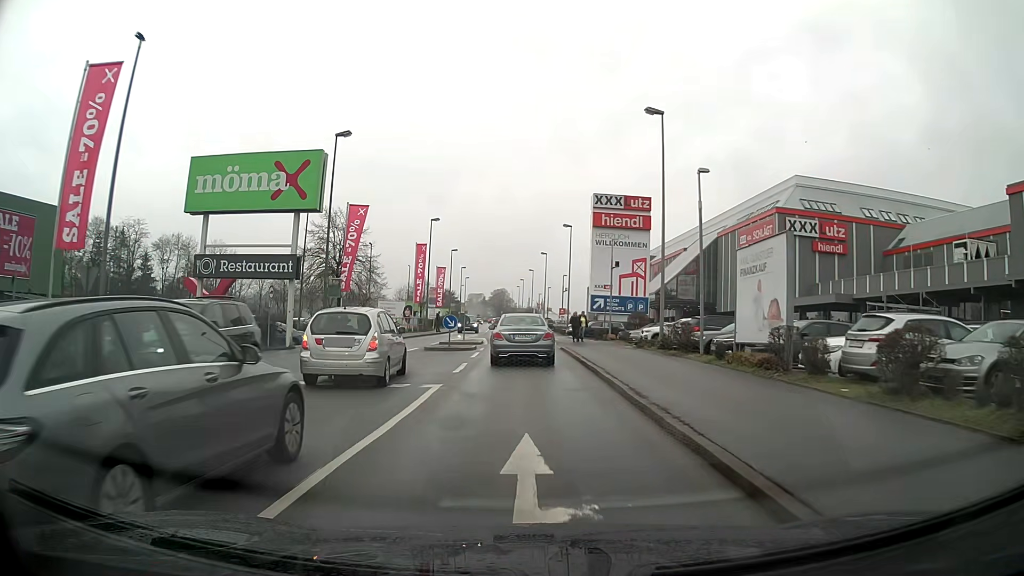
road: tertiary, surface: asphalt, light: Day
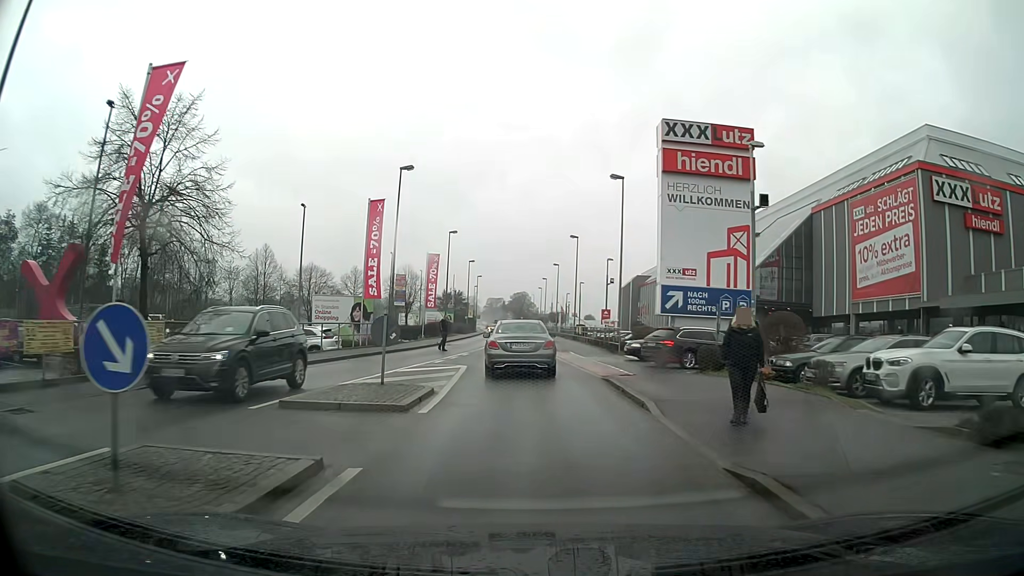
(-0.3, +23.5) m; -2°
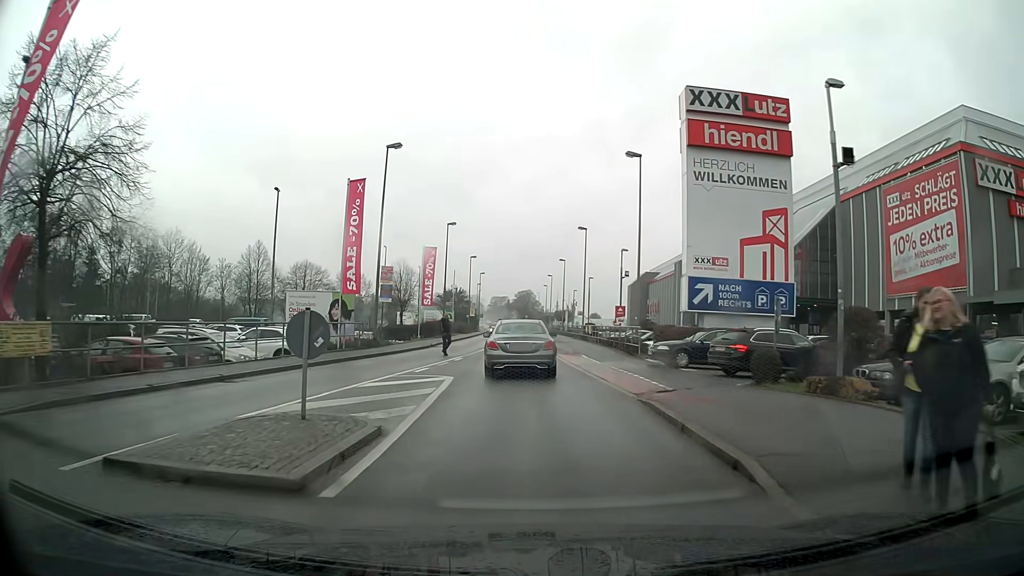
(0.0, +4.9) m; -1°
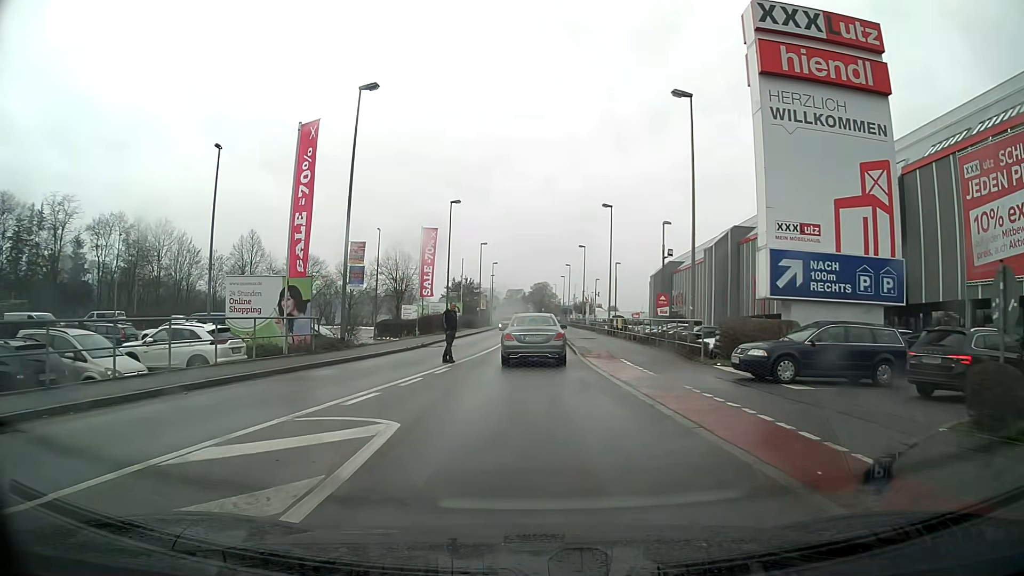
(-0.1, +8.2) m; -1°
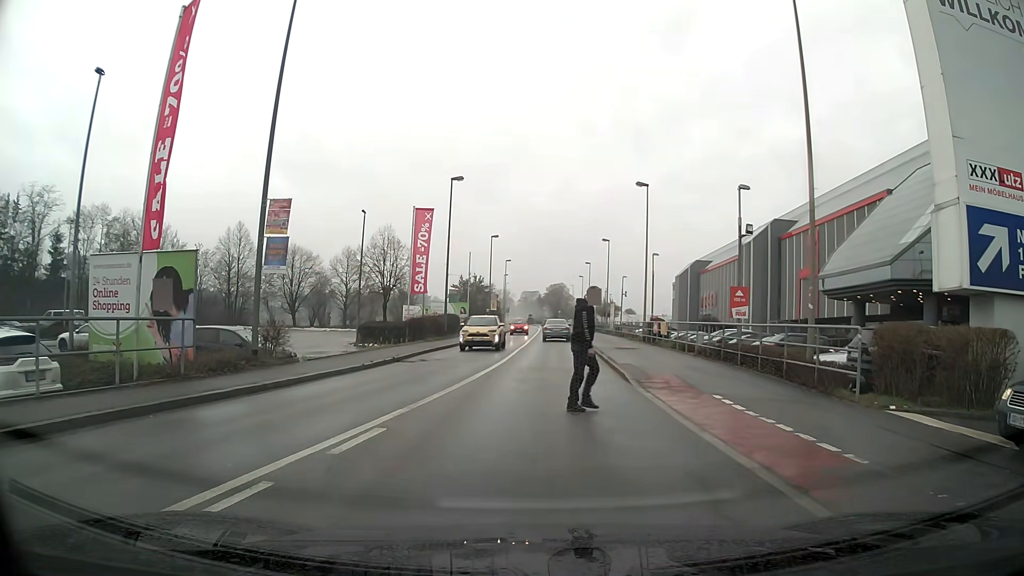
(-0.1, +9.0) m; -2°
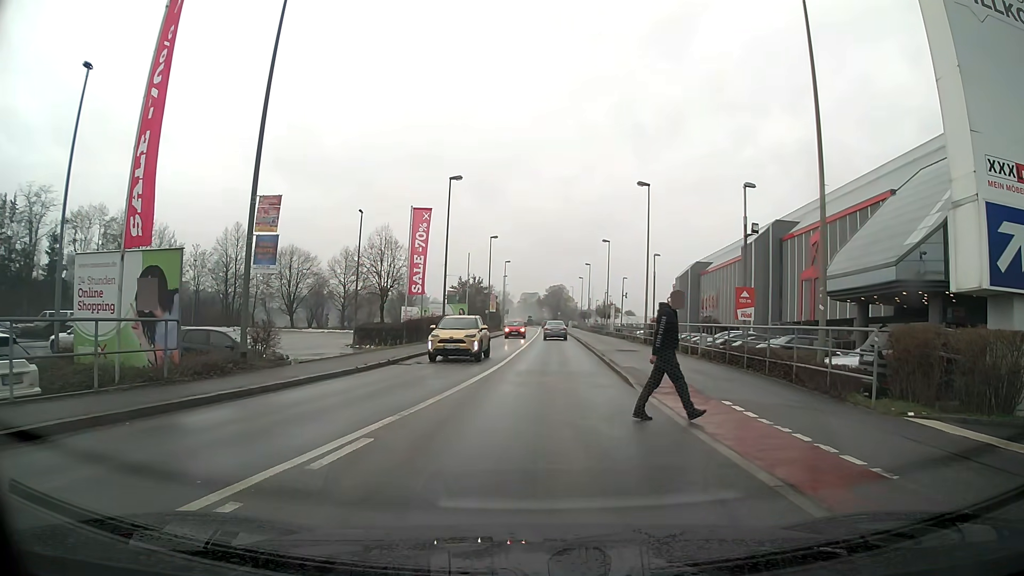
(0.0, +0.6) m; 0°
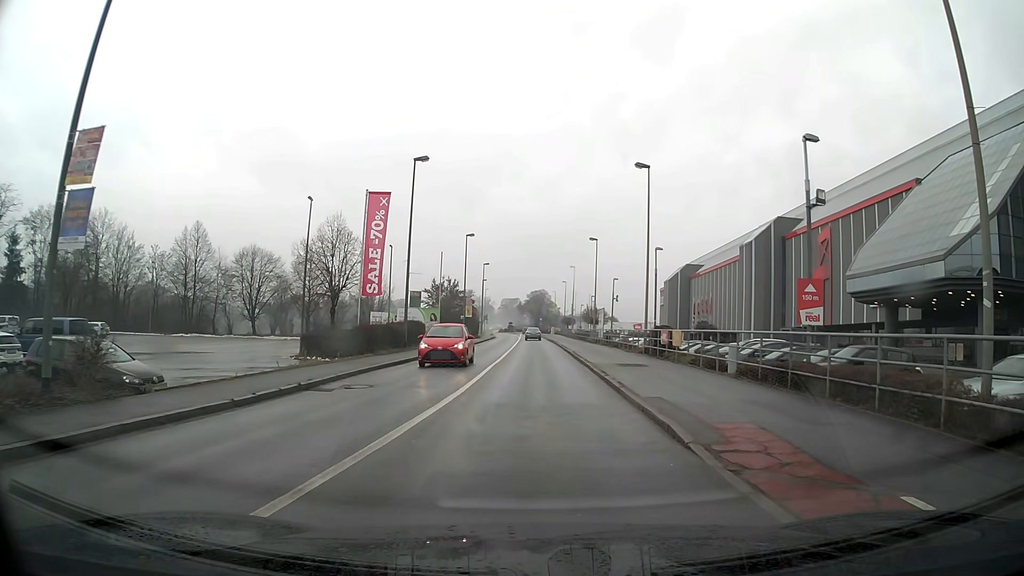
(+0.3, +7.1) m; +4°
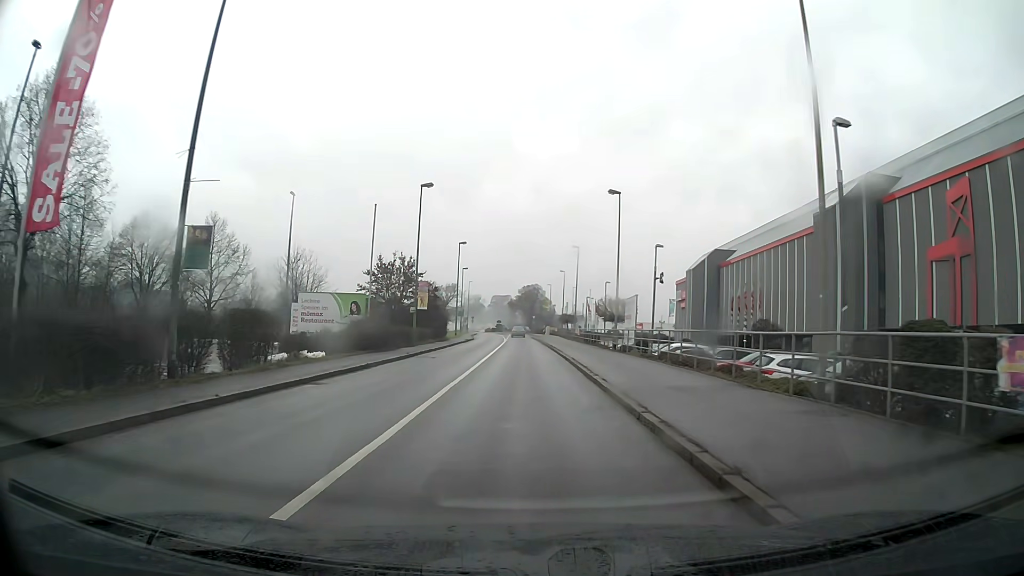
(-0.2, +23.6) m; -1°
(0, +10) (0, +20) (0, +30) (0, +40) (-1, +50) (-1, +60) (-1, +70) (-1, +80) (-1, +90) (-2, +100) m
